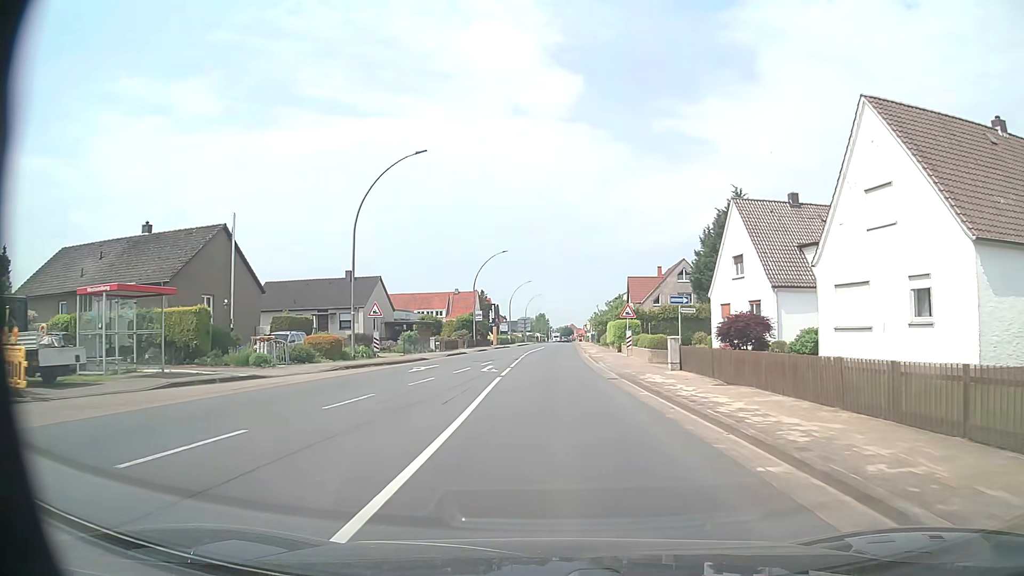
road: primary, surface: asphalt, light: Day
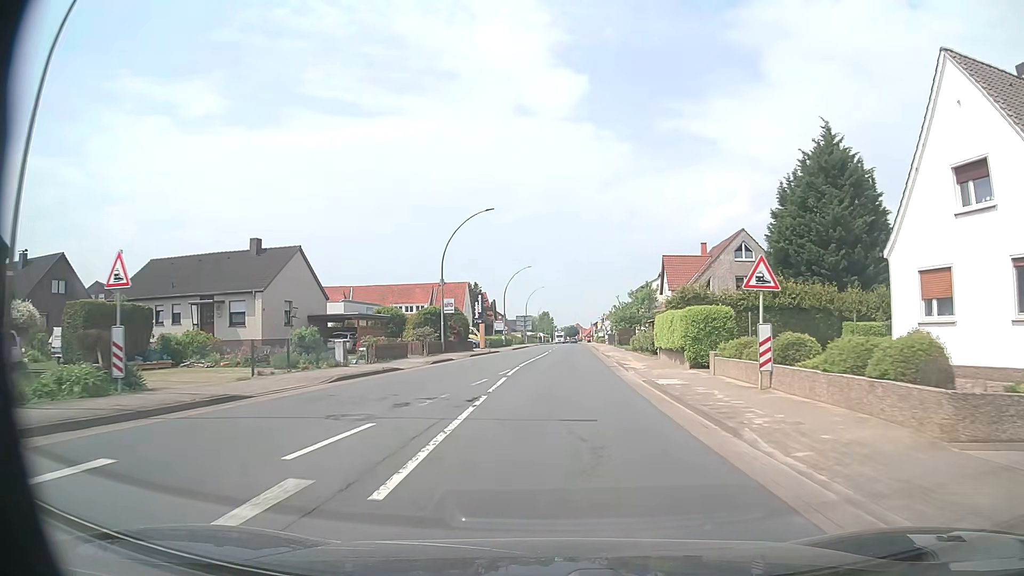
(-0.4, +23.0) m; -1°
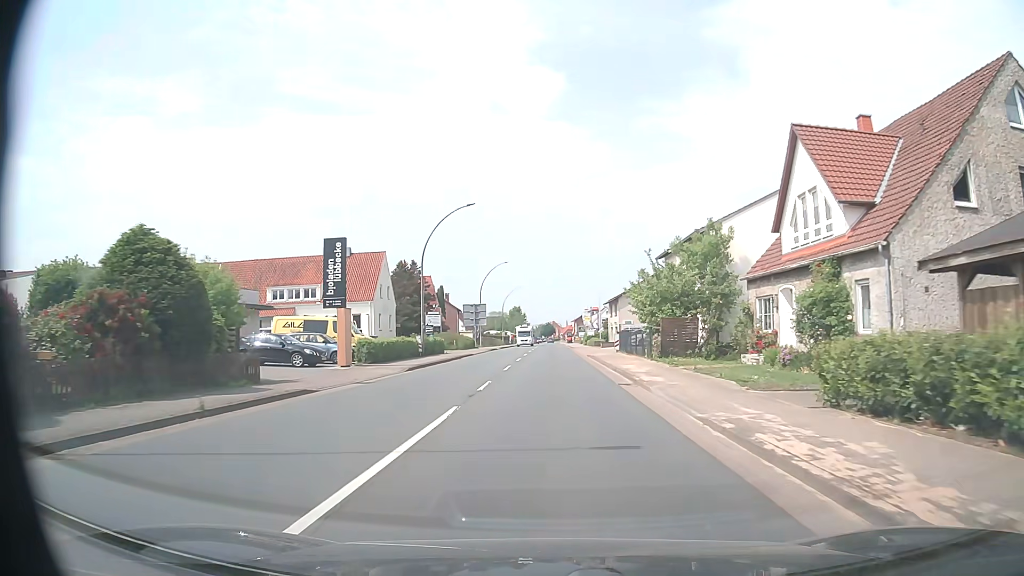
(+1.0, +39.5) m; +2°
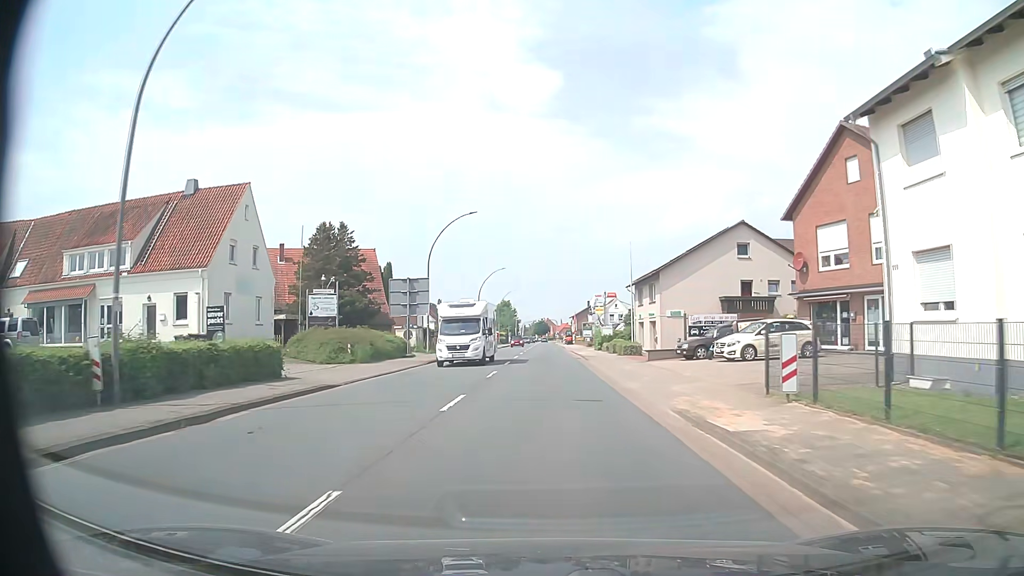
(0.0, +32.1) m; 0°
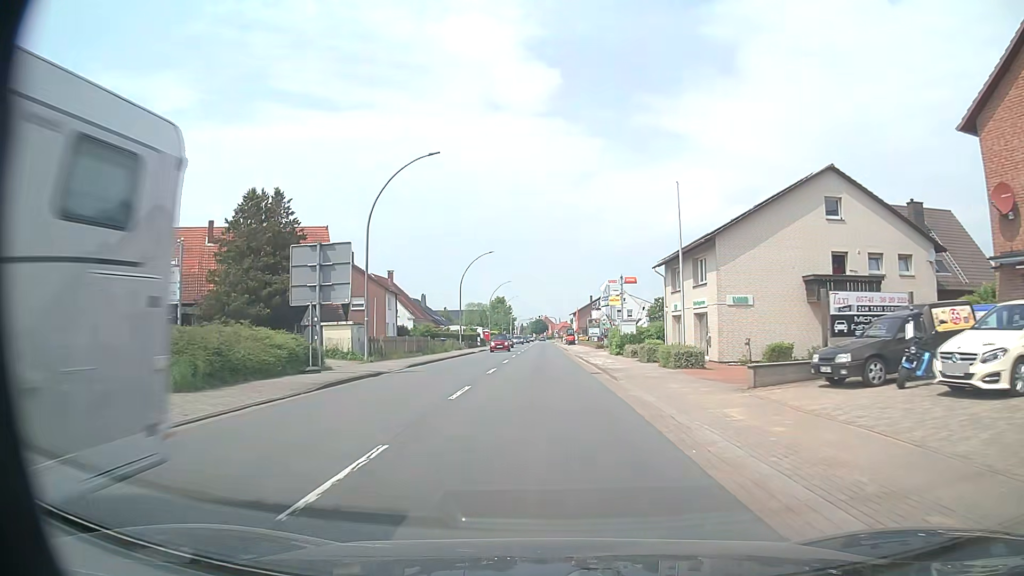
(0.0, +16.2) m; 0°
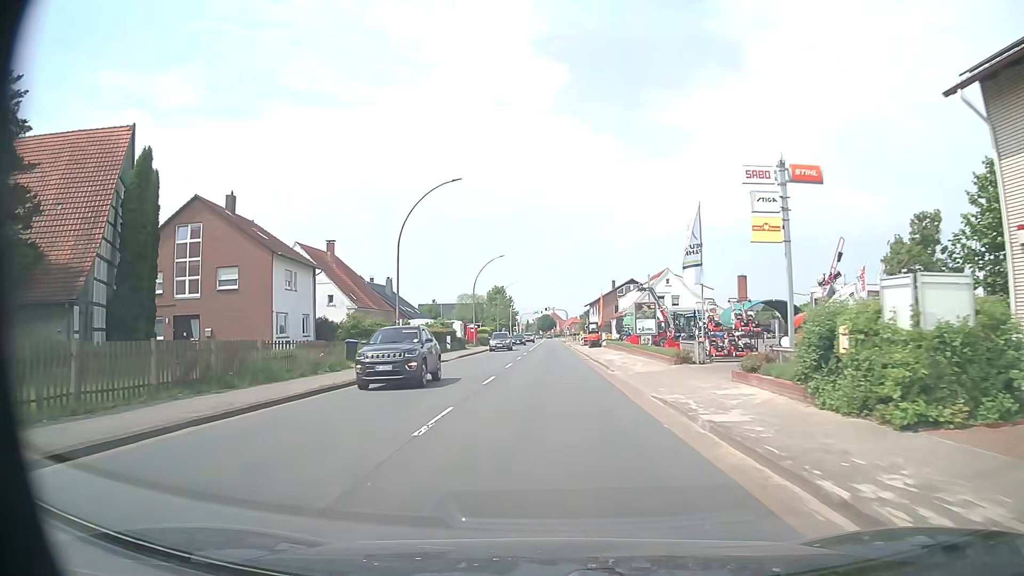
(-0.3, +32.4) m; -1°
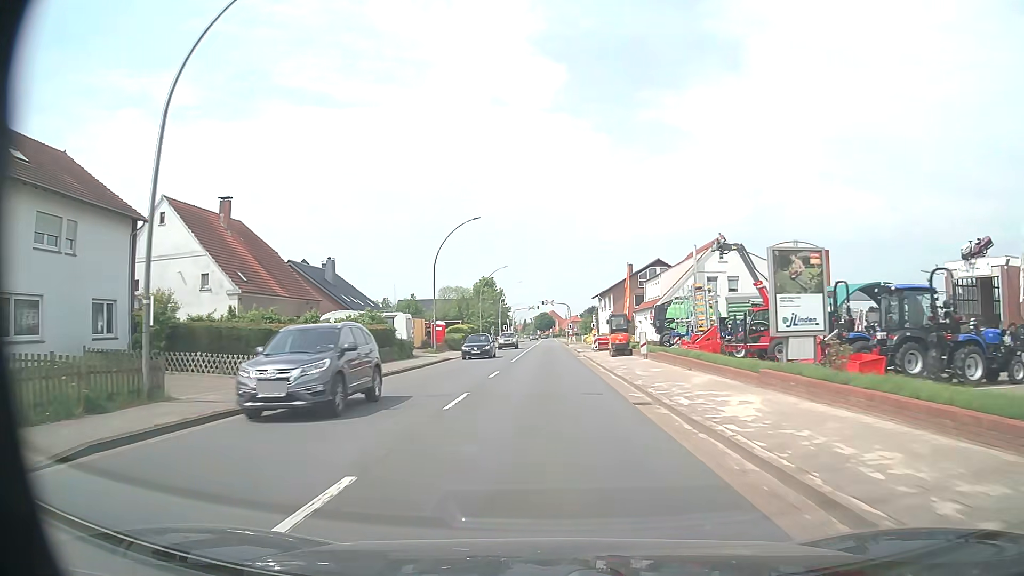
(+0.2, +24.4) m; 0°
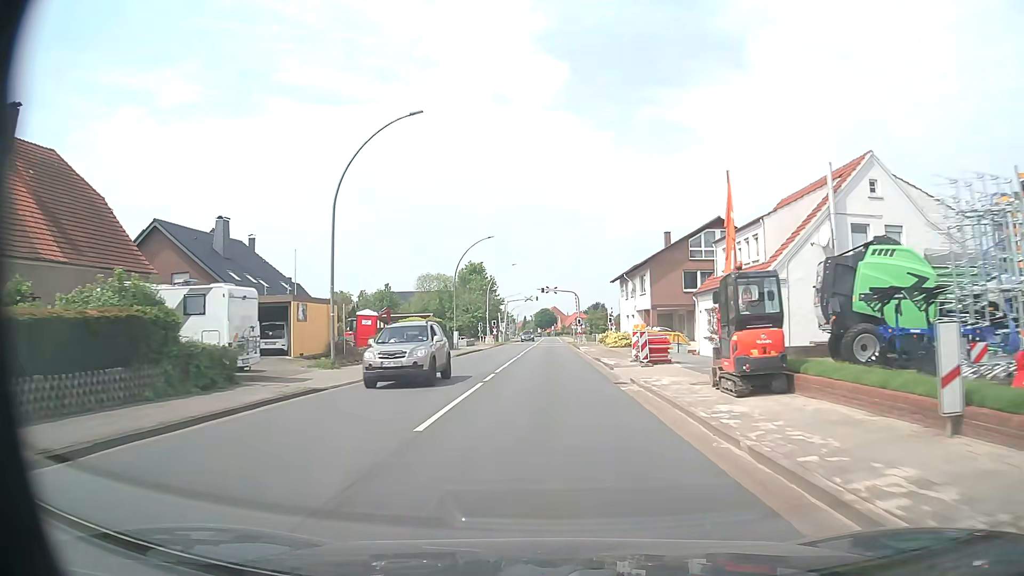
(0.0, +24.4) m; 0°
(0, +10) (0, +20) (0, +30) (0, +40) (0, +50) (0, +60) (0, +70) (0, +80) (0, +90) (0, +100) m
